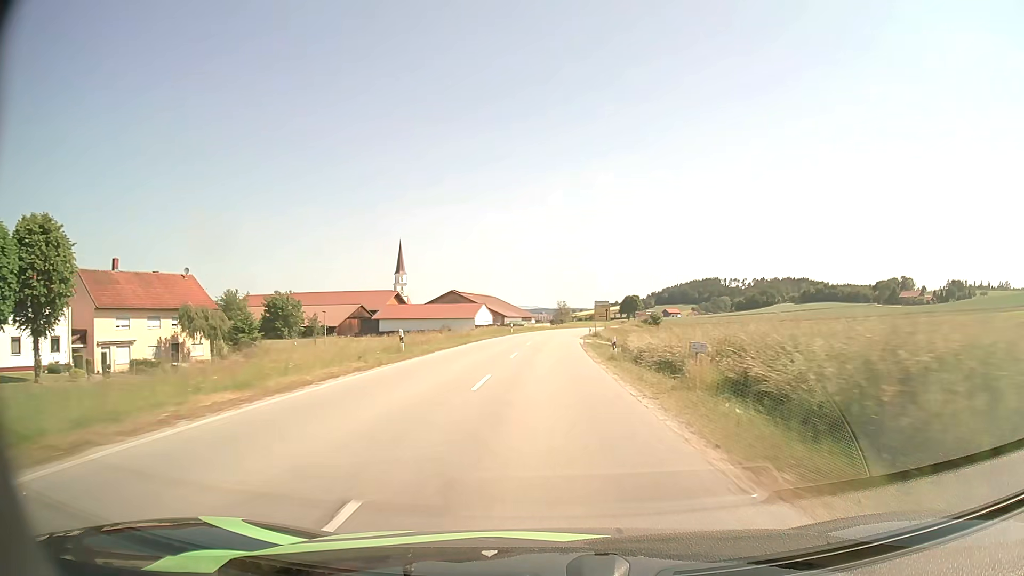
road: secondary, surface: asphalt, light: Day
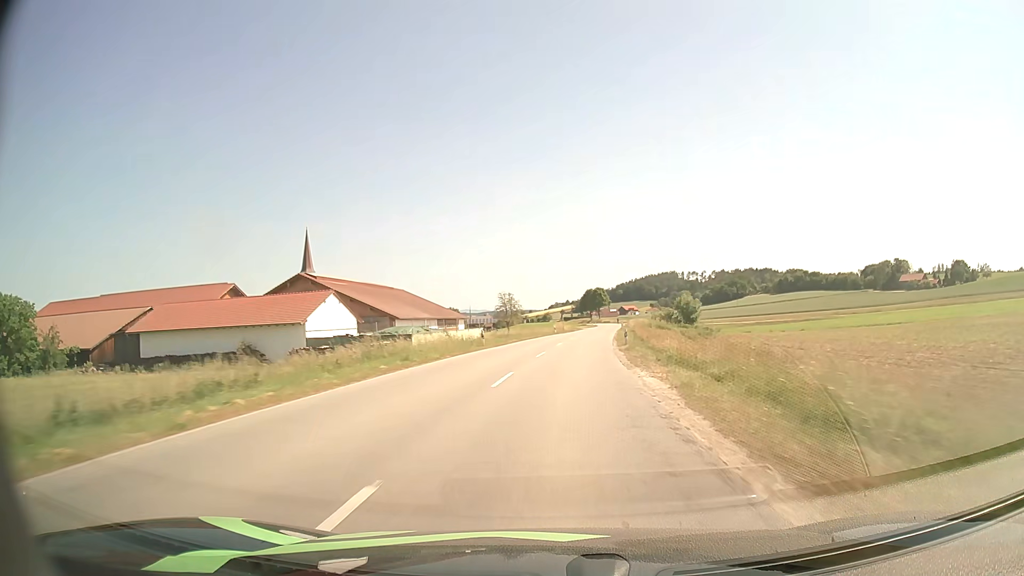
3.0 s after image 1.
(+2.0, +71.4) m; +4°
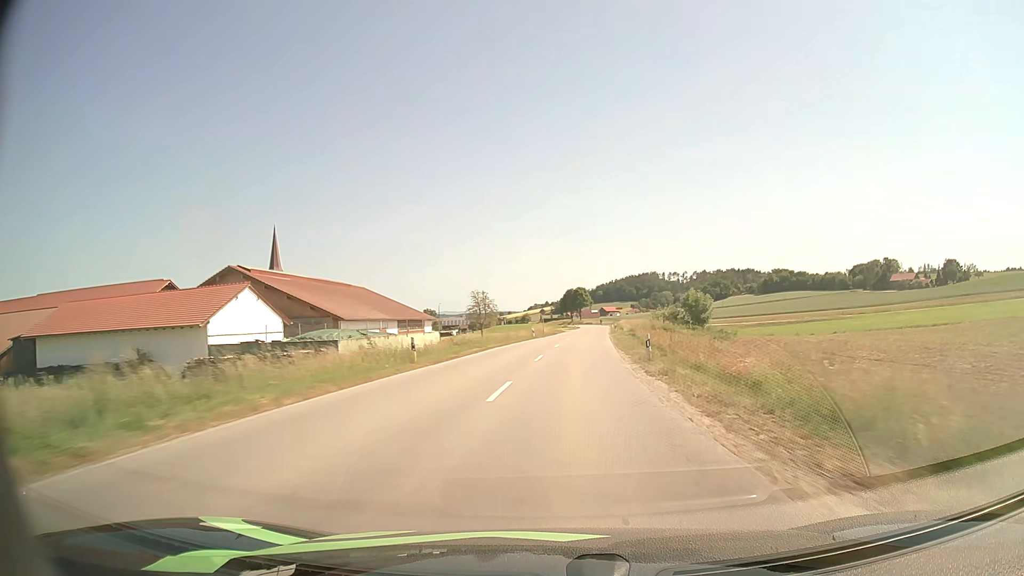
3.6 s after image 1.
(+0.2, +14.1) m; +2°
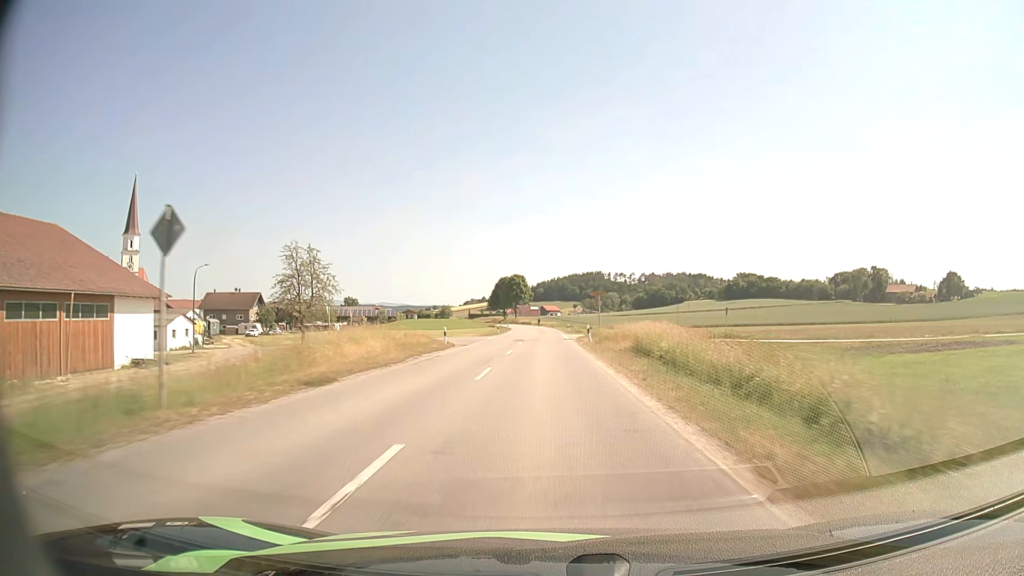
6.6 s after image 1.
(+4.3, +67.7) m; +5°
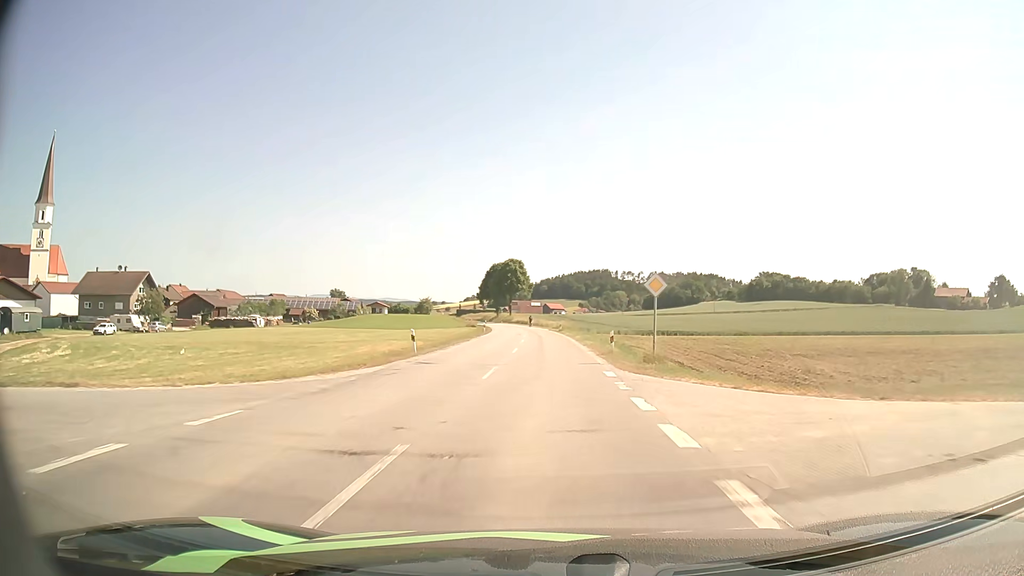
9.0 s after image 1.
(0.0, +47.5) m; 0°
(0, +10) (0, +20) (0, +30) (0, +40) (0, +50) (-1, +60) (-1, +70) (-2, +80) (-2, +90) (-3, +100) m
